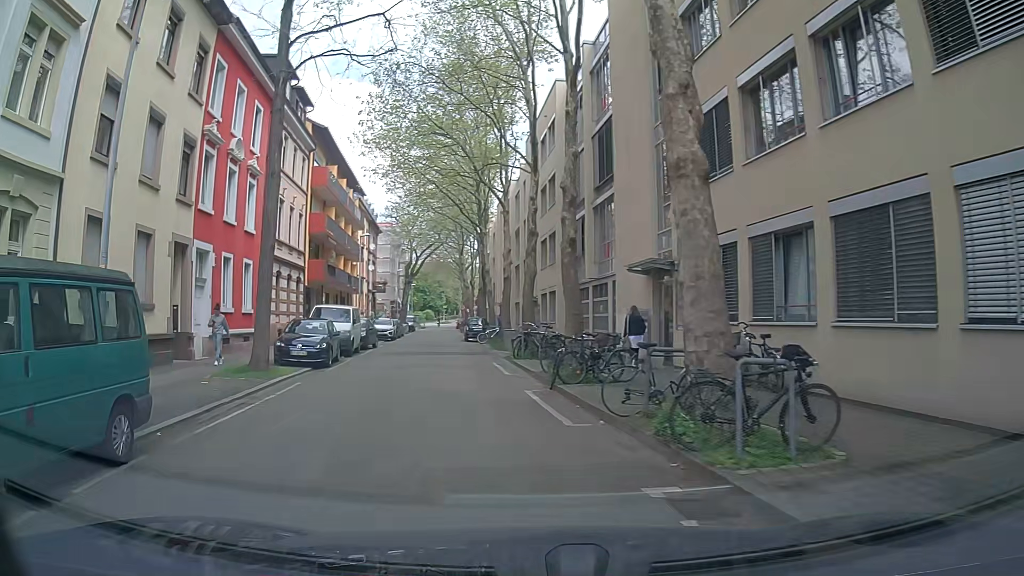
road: residential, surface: asphalt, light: Day
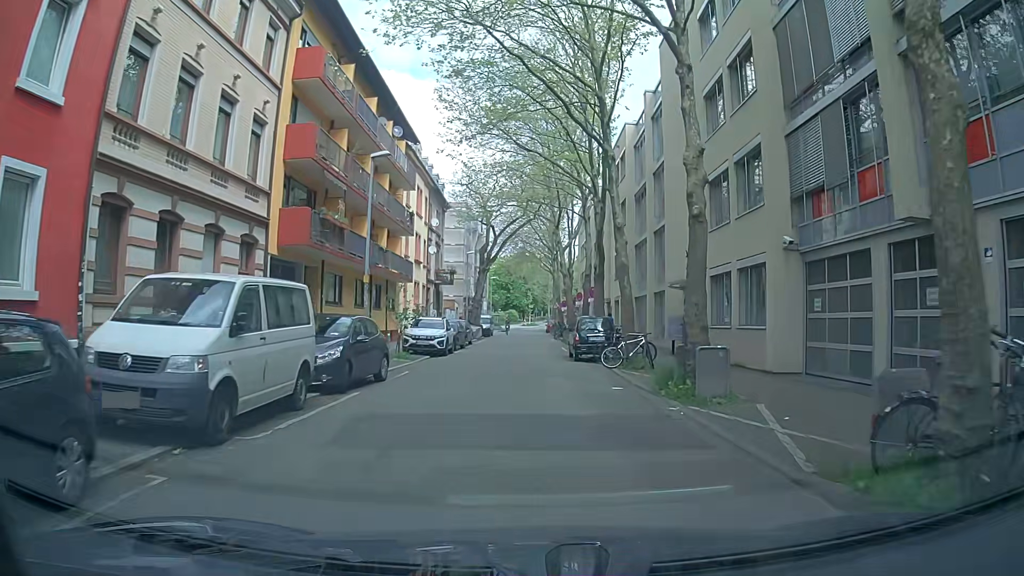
(-2.6, +18.9) m; -6°
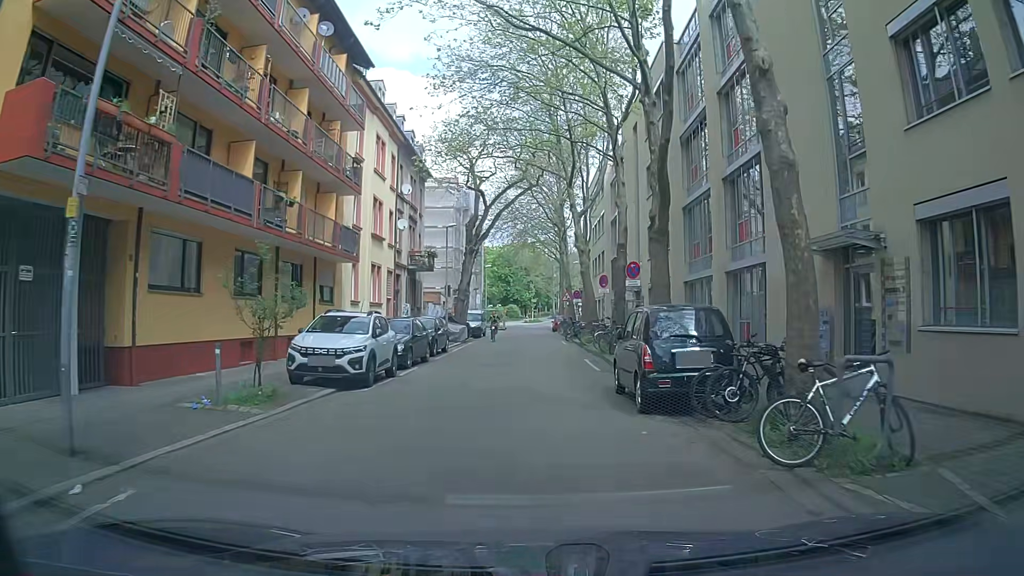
(-0.4, +13.1) m; -1°
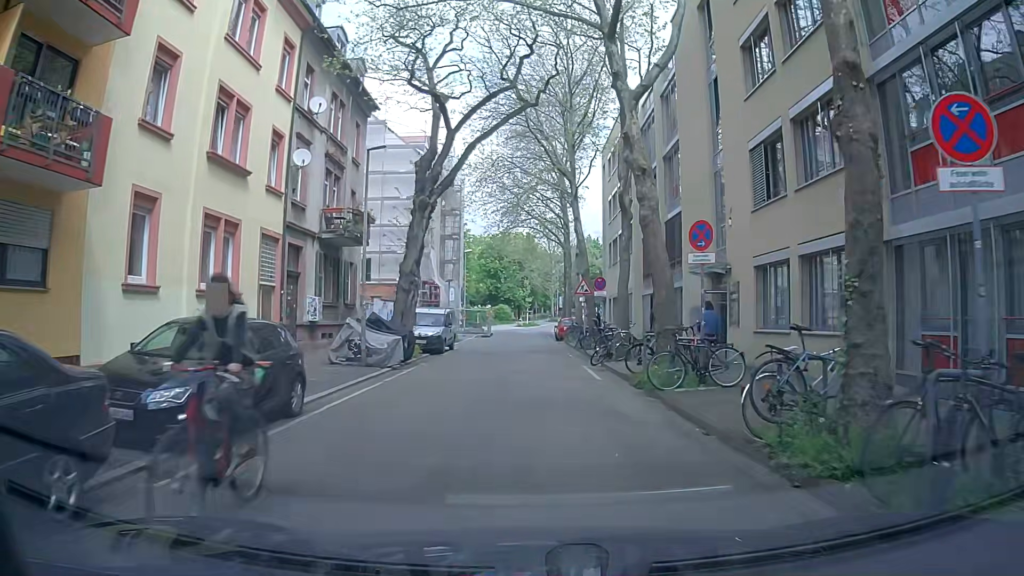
(-0.4, +17.6) m; -1°
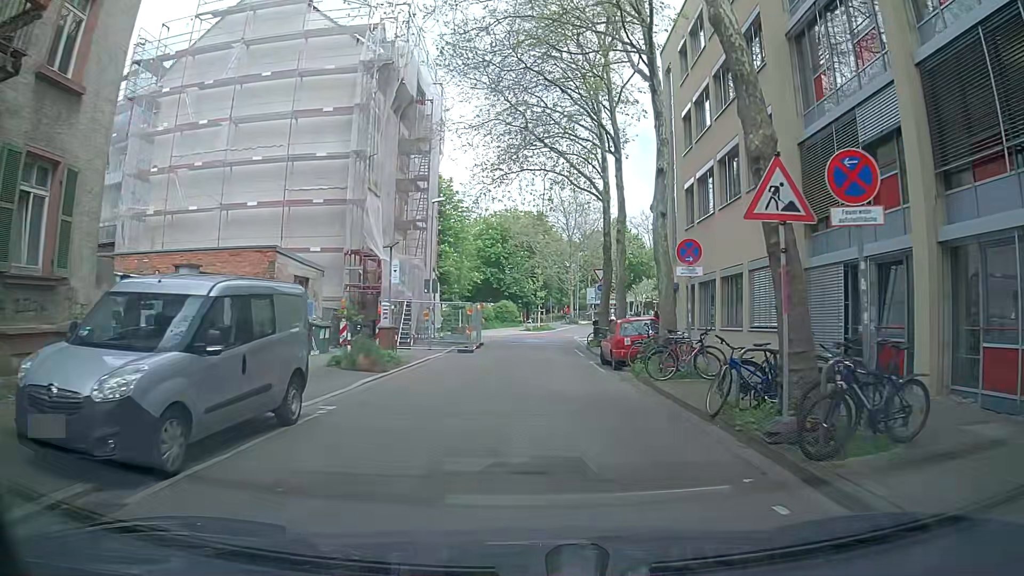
(-0.3, +22.0) m; -3°
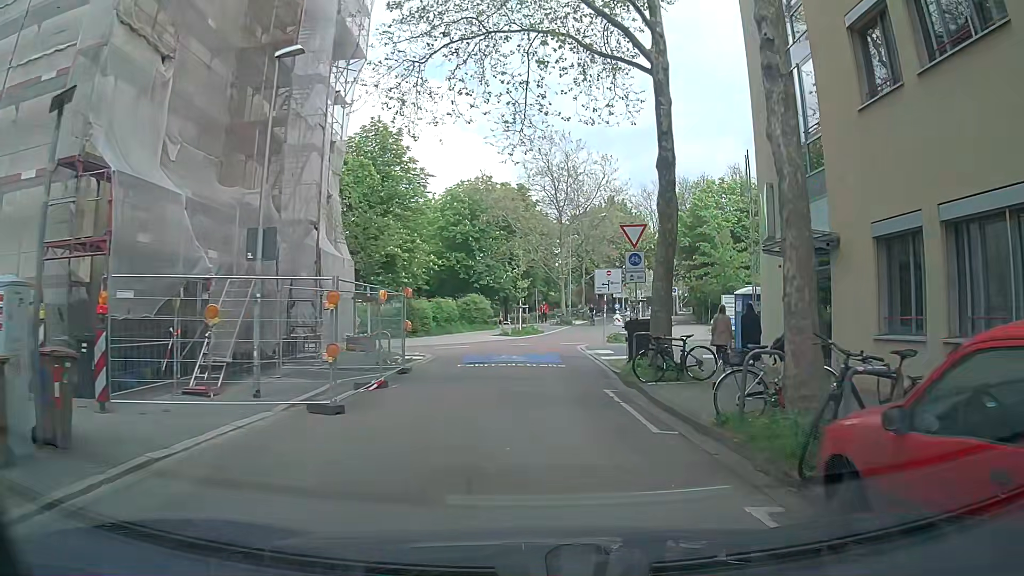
(+0.8, +17.1) m; +2°
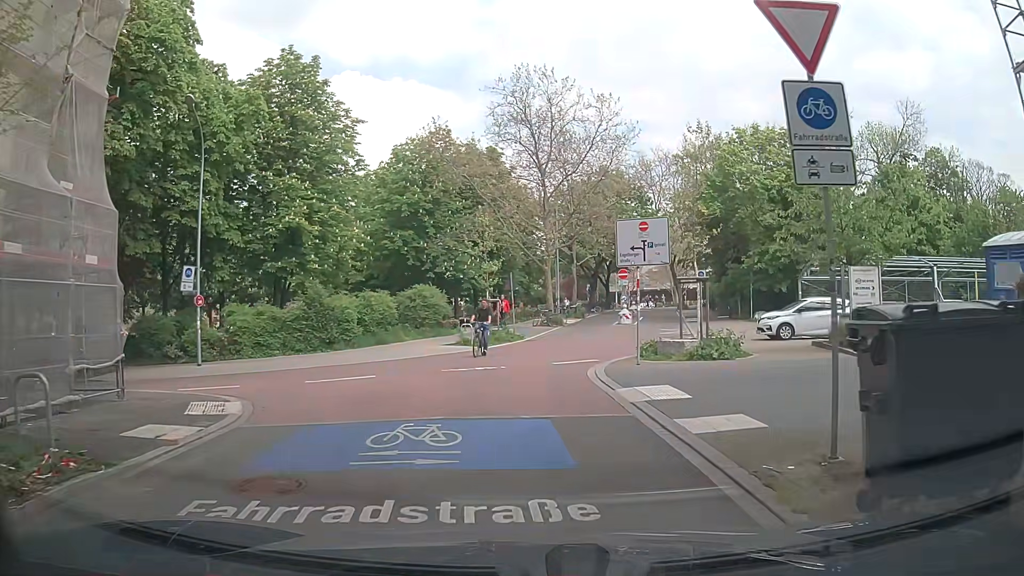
(+0.7, +14.3) m; +1°
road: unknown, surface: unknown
